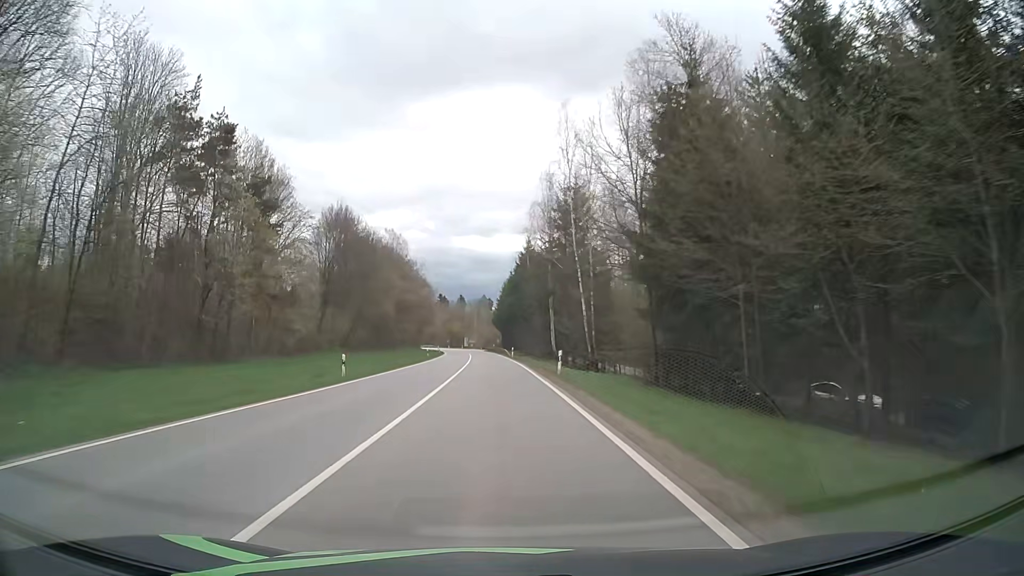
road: secondary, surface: asphalt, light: Day
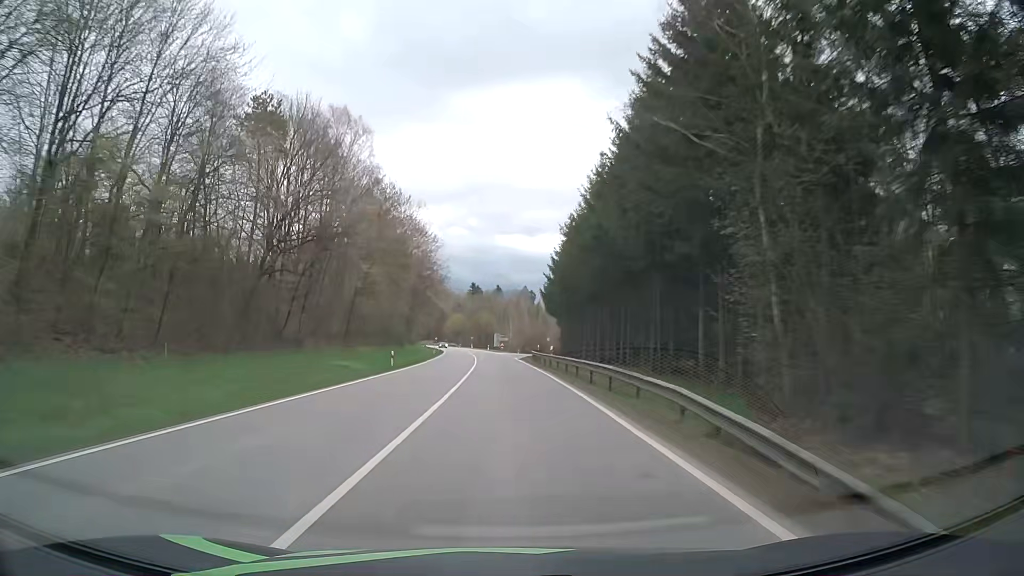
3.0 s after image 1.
(-2.1, +74.2) m; -4°
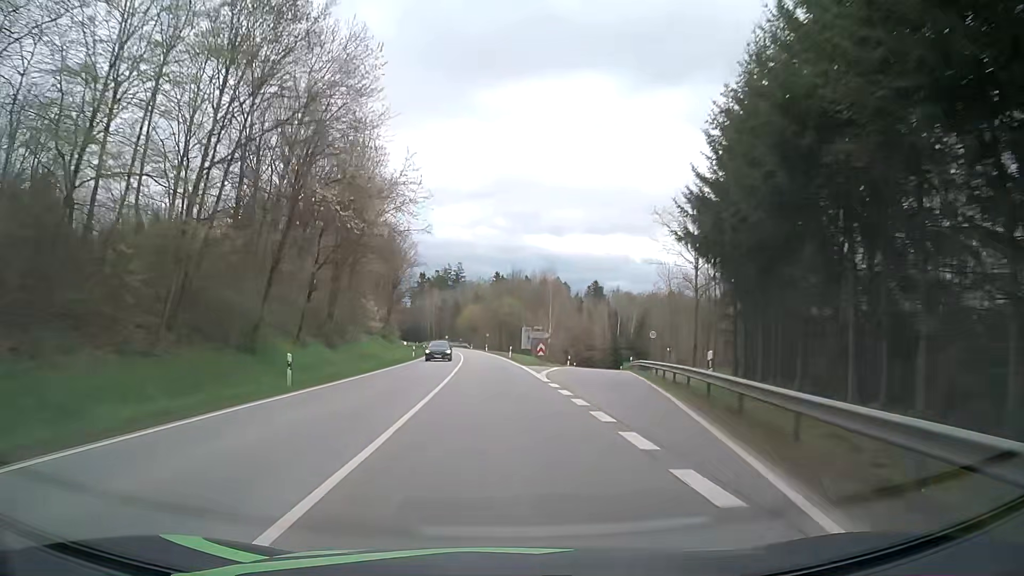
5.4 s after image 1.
(-0.4, +58.3) m; -2°
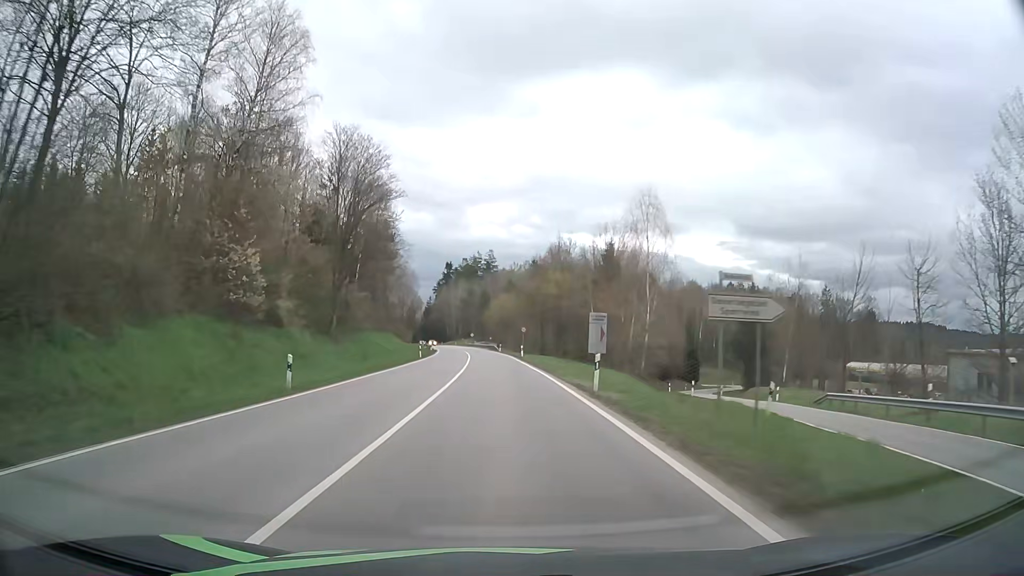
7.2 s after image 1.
(-1.1, +42.3) m; -3°
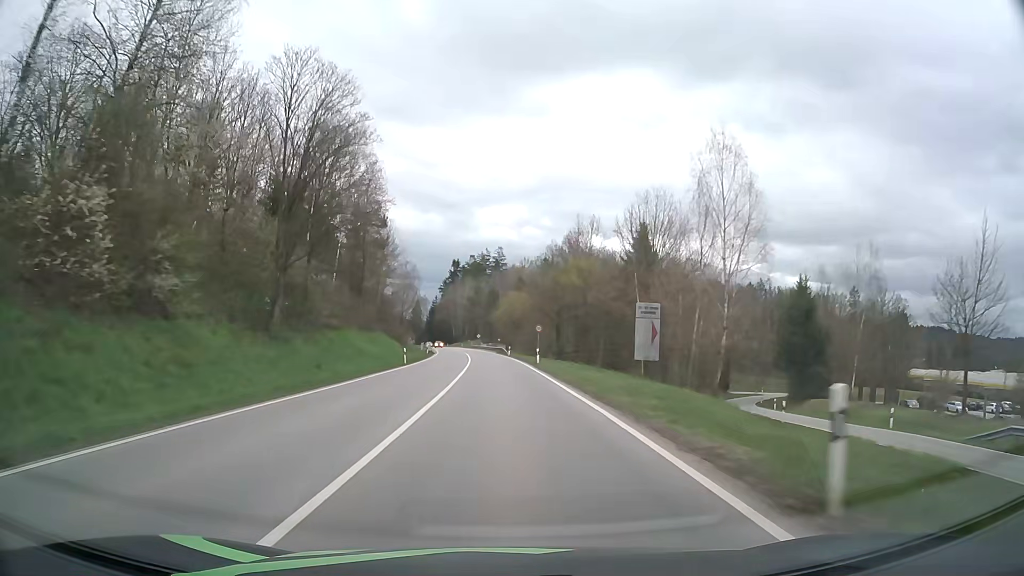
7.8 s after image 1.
(-0.1, +13.9) m; -1°
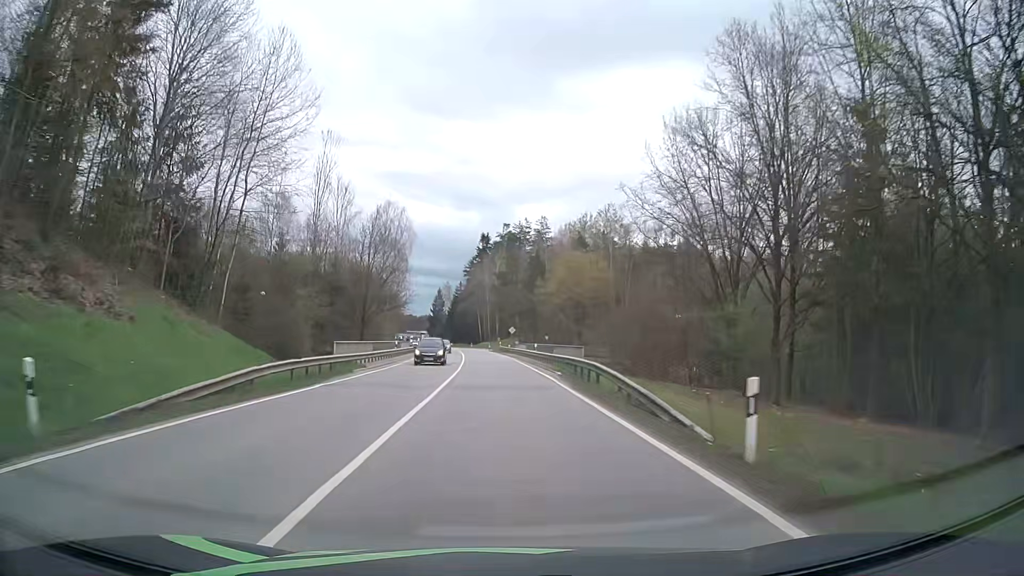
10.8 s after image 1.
(-1.8, +64.8) m; -3°
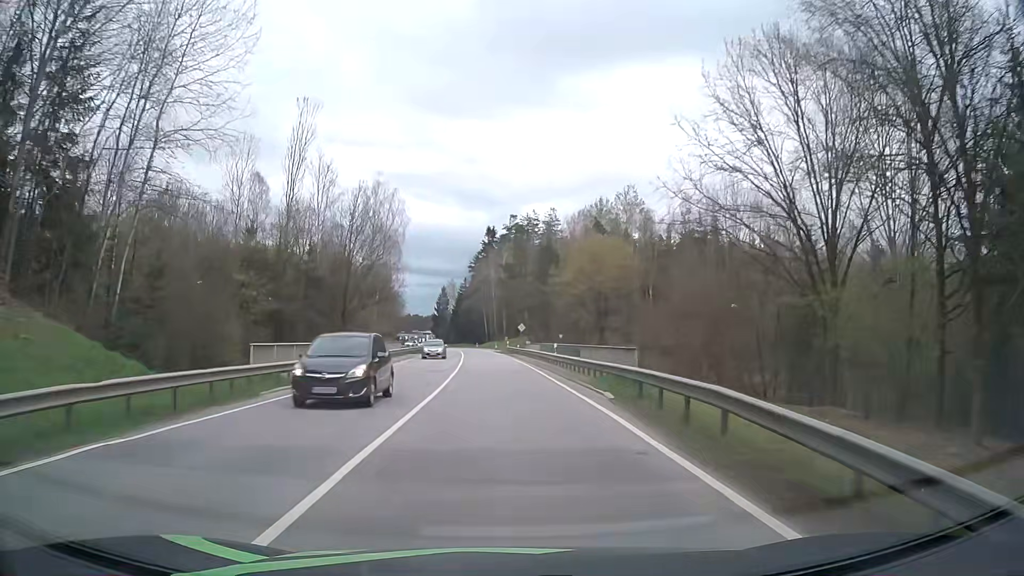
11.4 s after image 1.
(-0.1, +12.1) m; -1°
